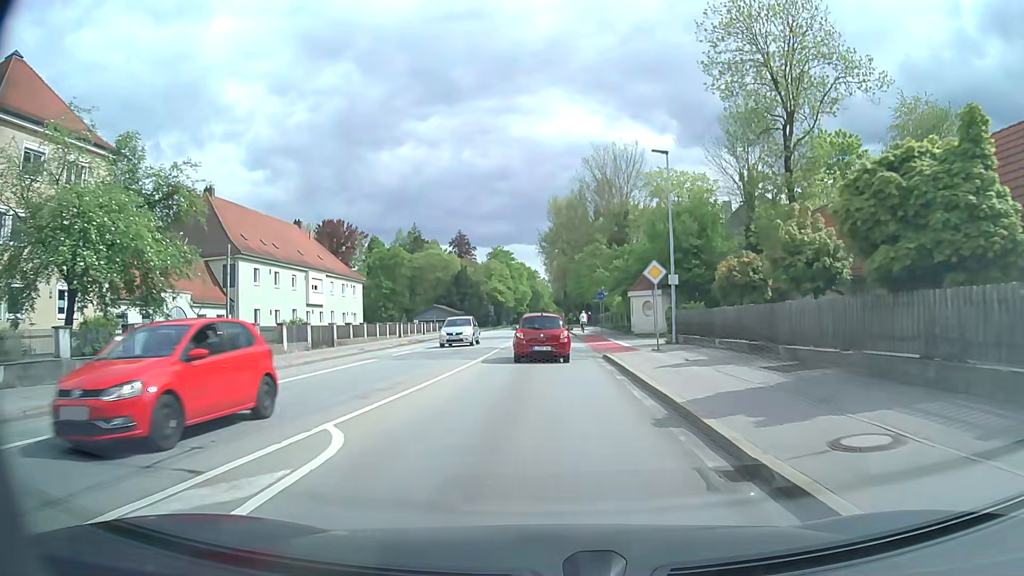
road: secondary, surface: asphalt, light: Day
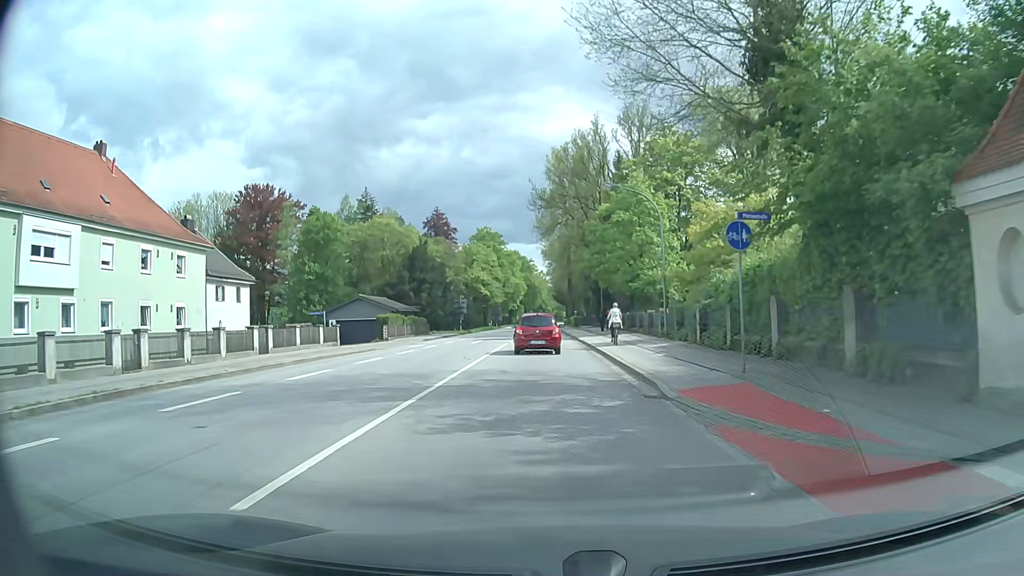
(+0.2, +36.1) m; +1°
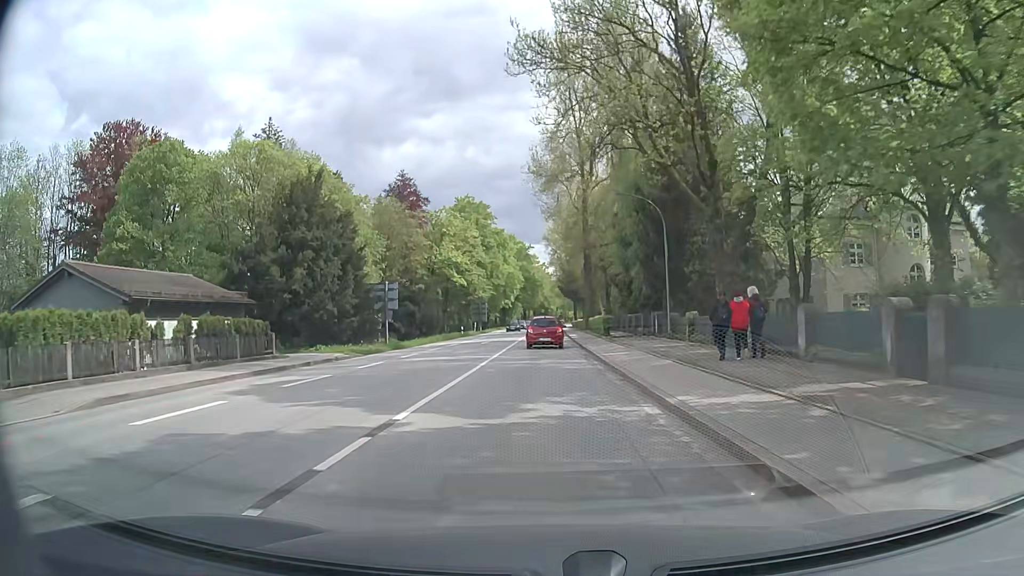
(-0.4, +37.7) m; -1°
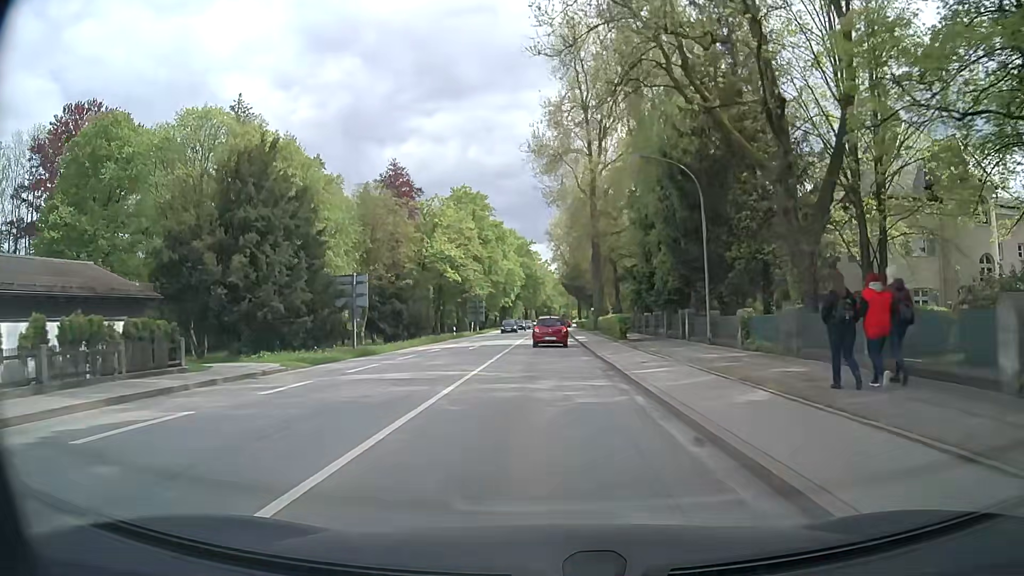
(0.0, +7.7) m; 0°
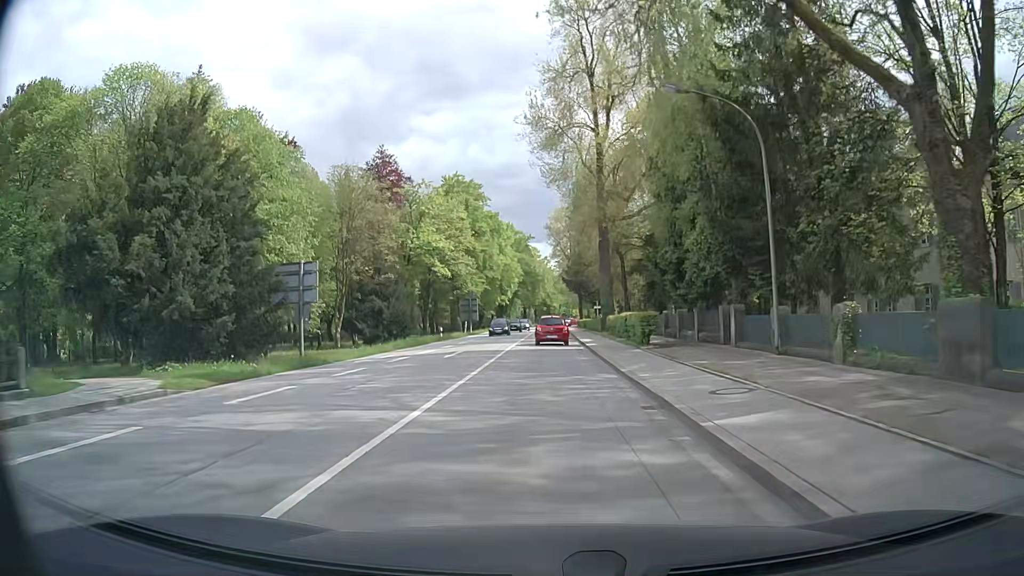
(0.0, +7.6) m; 0°
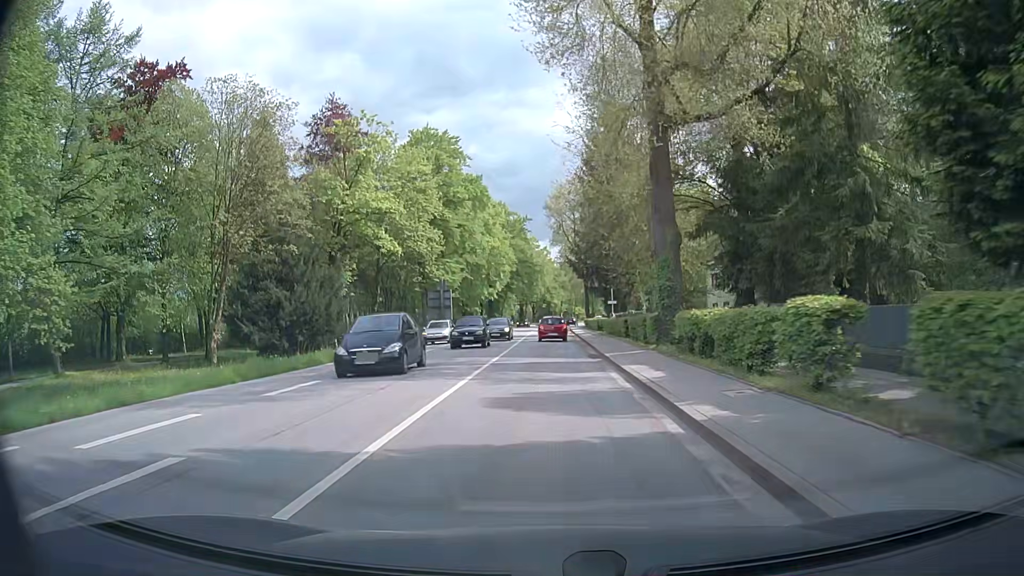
(-0.1, +22.7) m; 0°
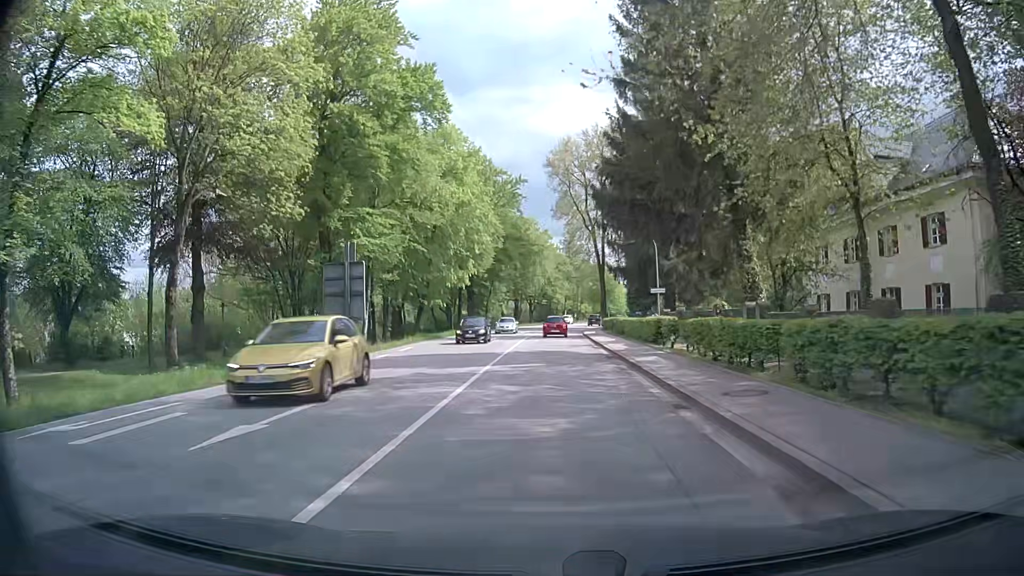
(0.0, +30.1) m; +1°
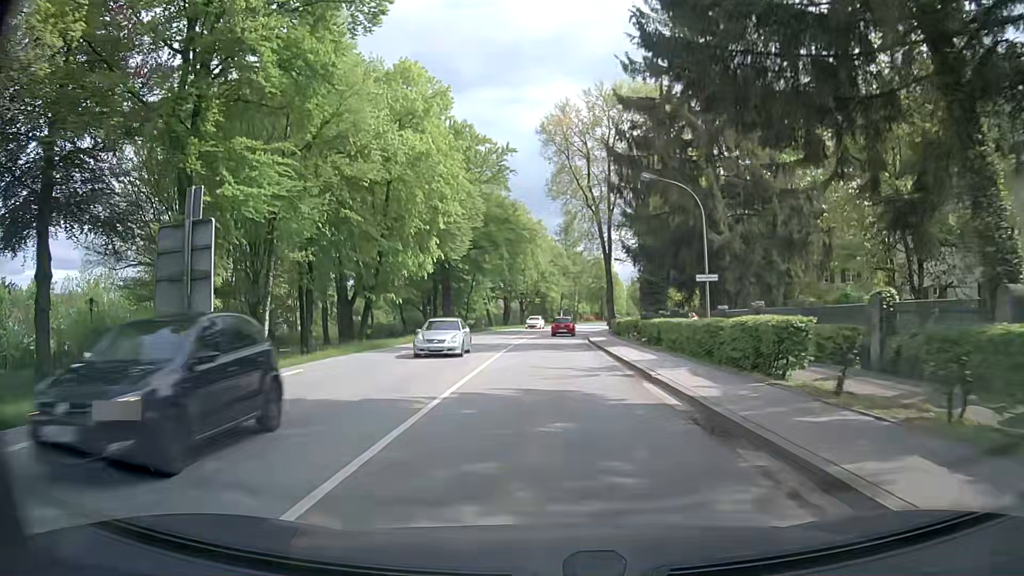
(-0.1, +15.0) m; 0°
(0, +10) (0, +20) (0, +30) (0, +40) (+1, +50) (+2, +60) (+3, +70) (+5, +80) (+7, +90) (+9, +99) m
